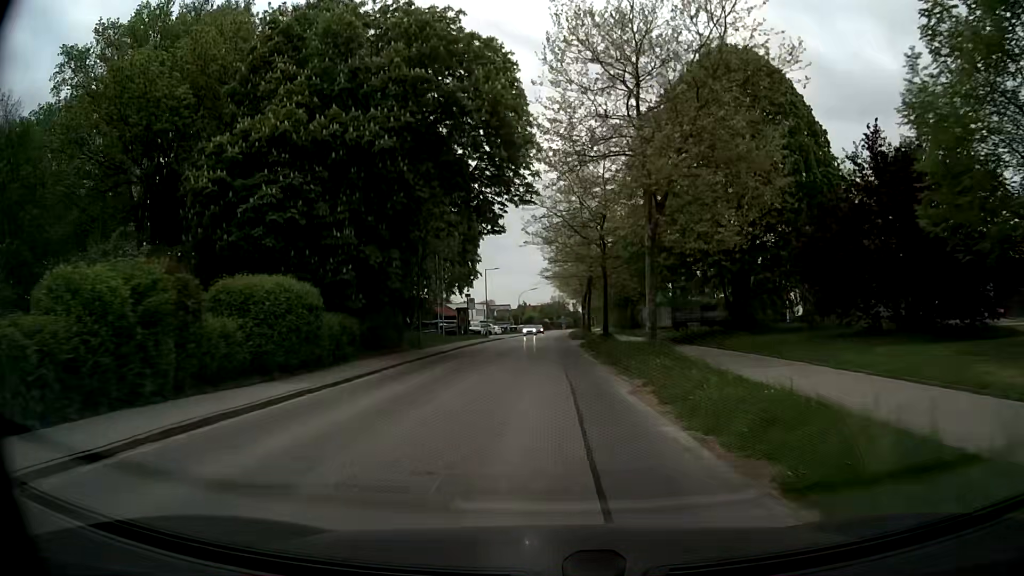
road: secondary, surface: asphalt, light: Day
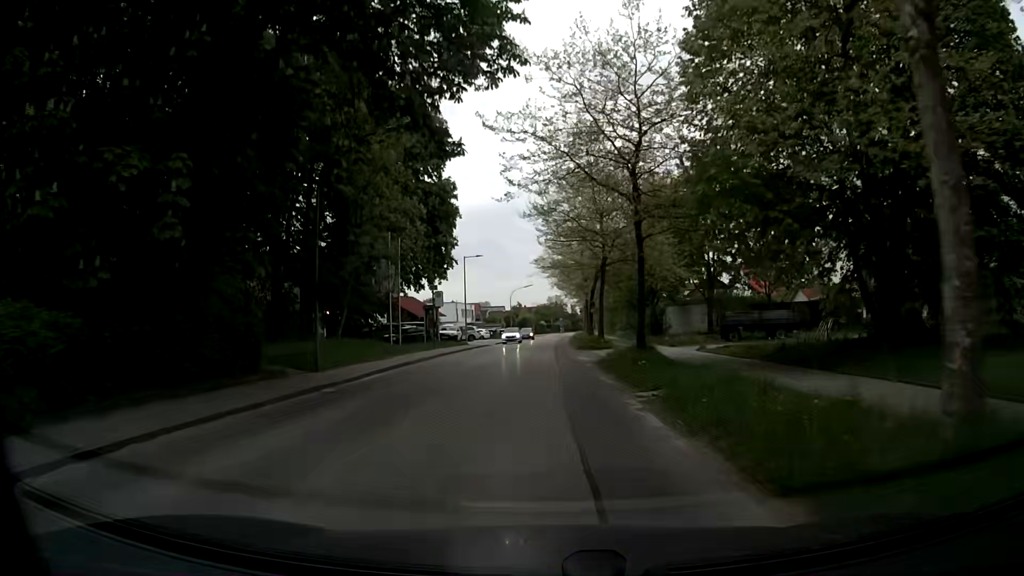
(+0.1, +15.8) m; 0°
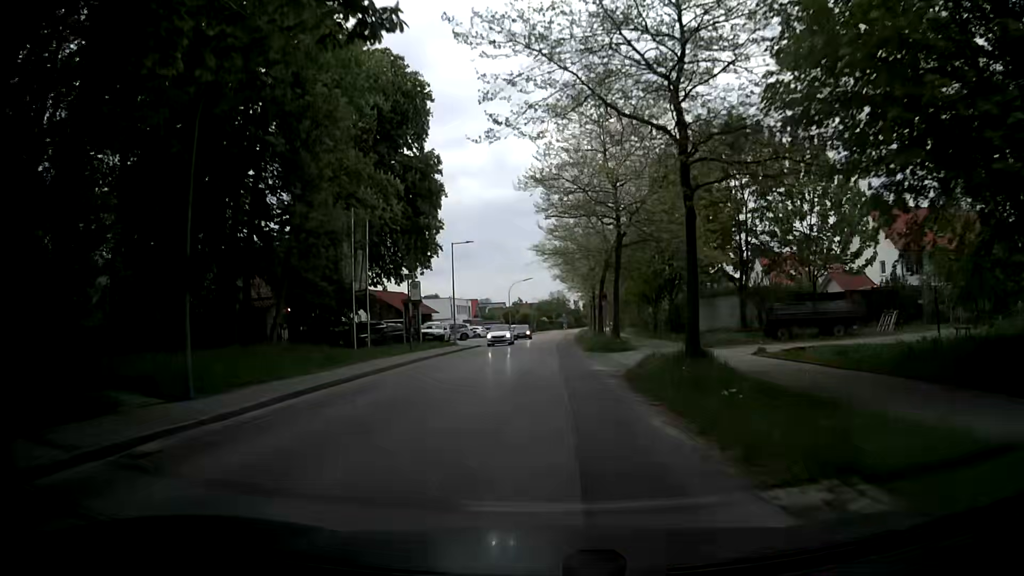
(+0.1, +7.9) m; +1°
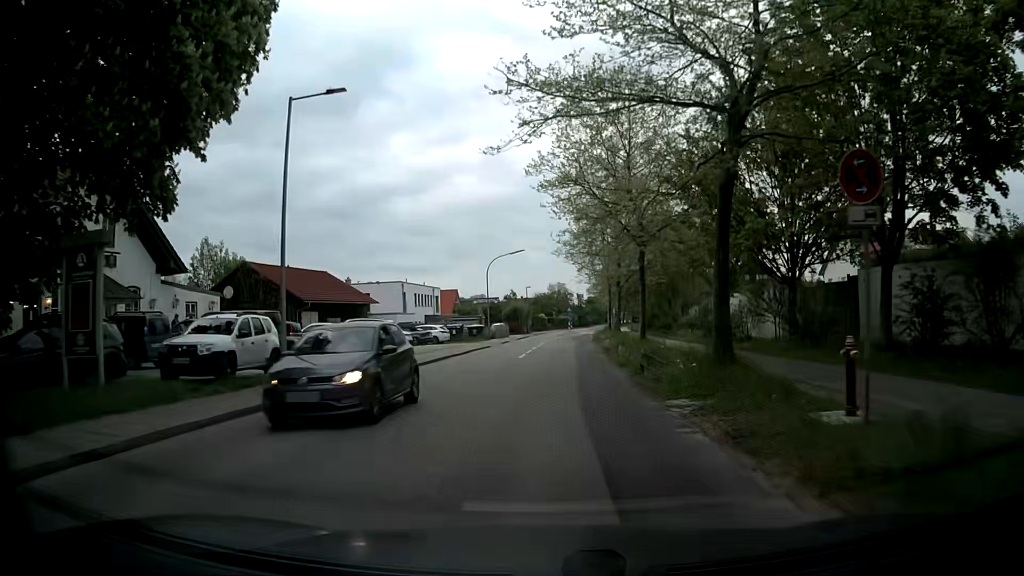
(-0.5, +31.8) m; -1°
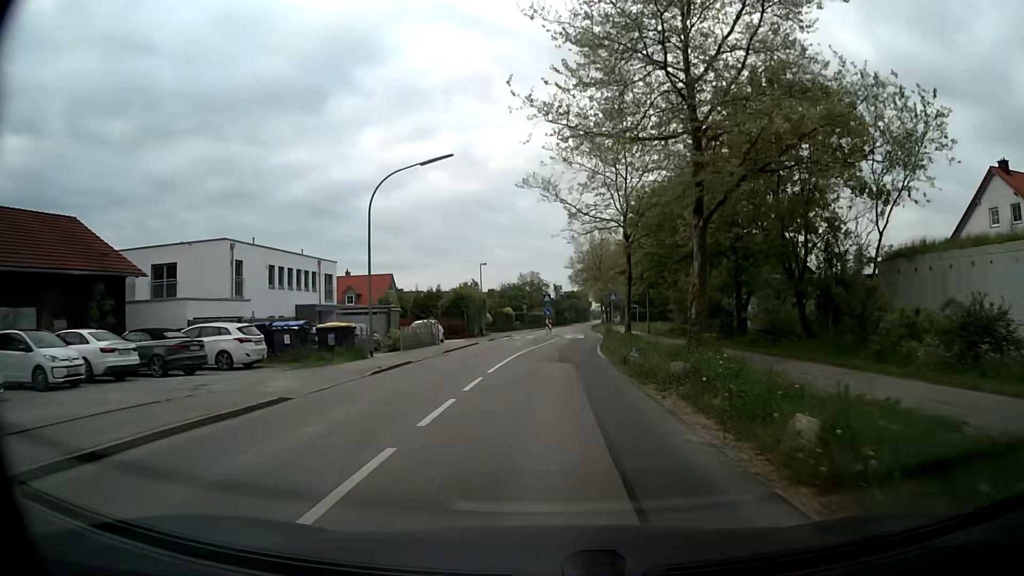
(+0.8, +32.0) m; +2°
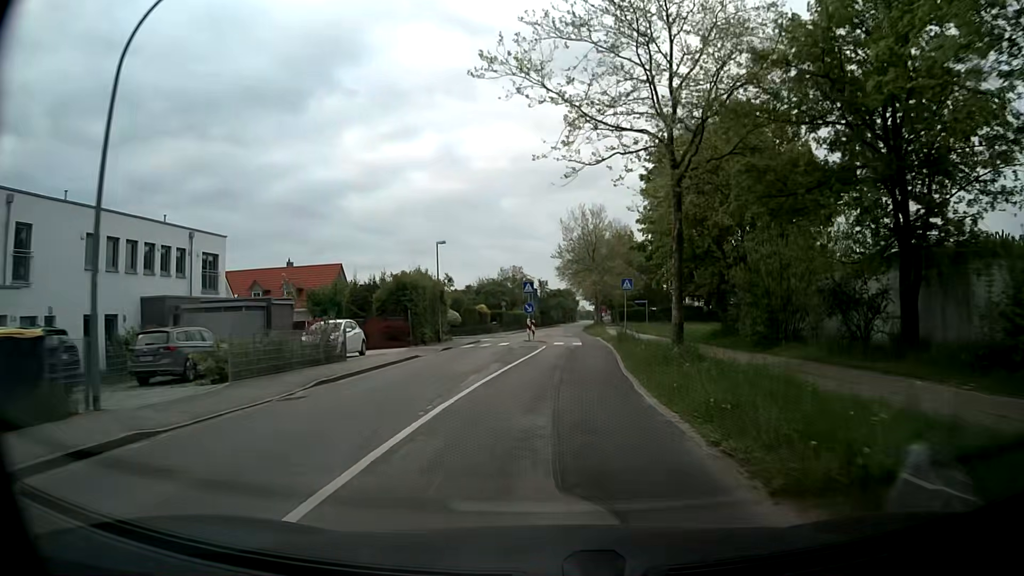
(+0.2, +16.0) m; +1°
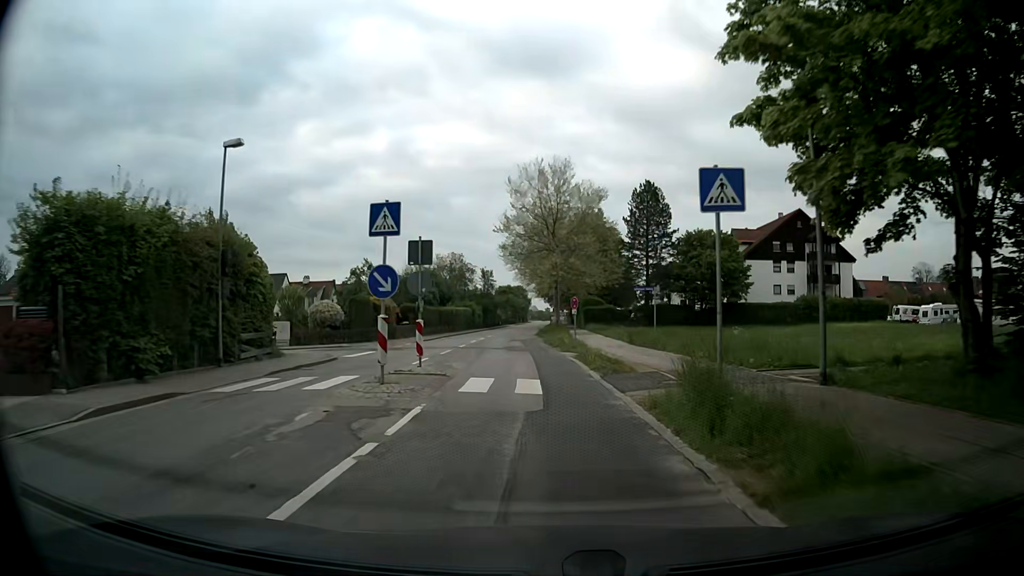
(+1.0, +24.0) m; +4°
(0, +10) (0, +20) (-1, +30) (-2, +40) (-2, +50) (-3, +60) (-3, +70) (-3, +80) (-3, +90) (-3, +100) m
